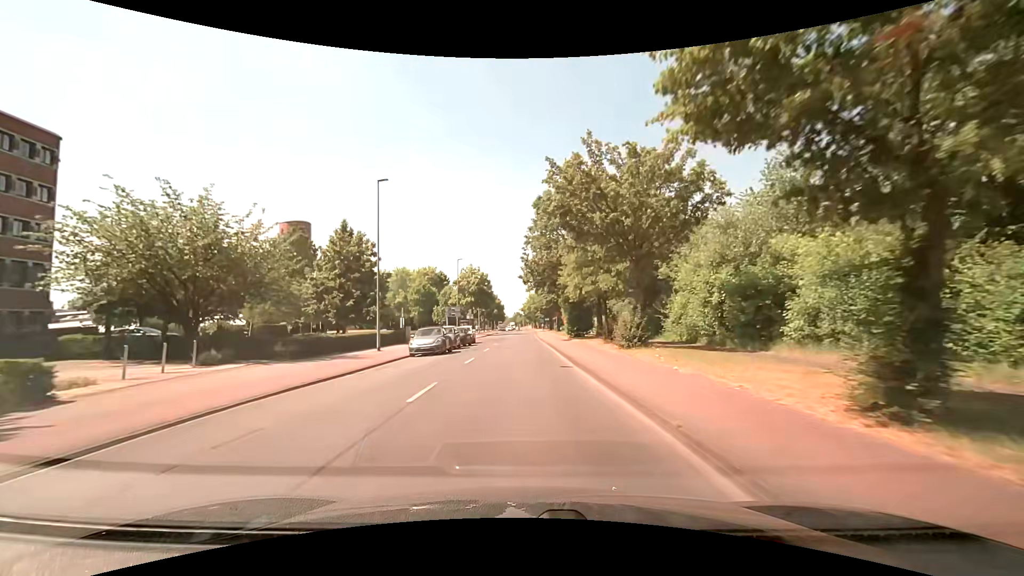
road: tertiary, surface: asphalt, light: Day
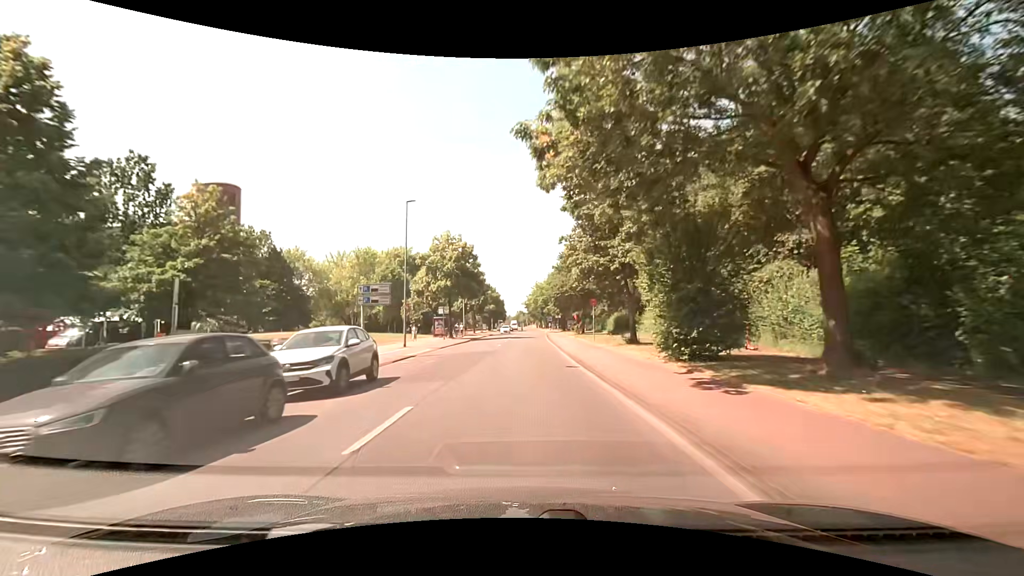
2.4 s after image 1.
(-0.1, +30.8) m; 0°
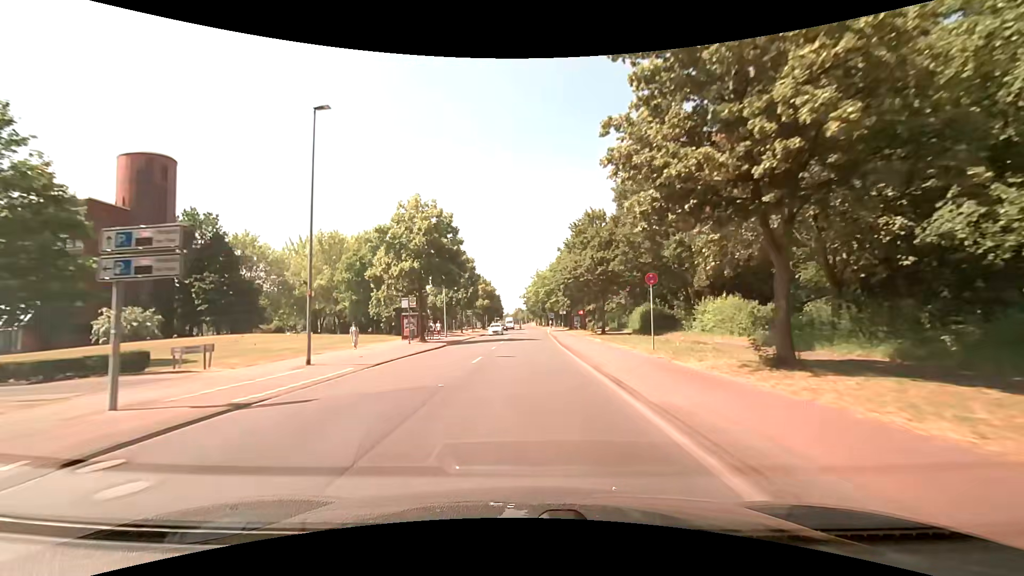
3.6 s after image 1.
(0.0, +15.4) m; +1°
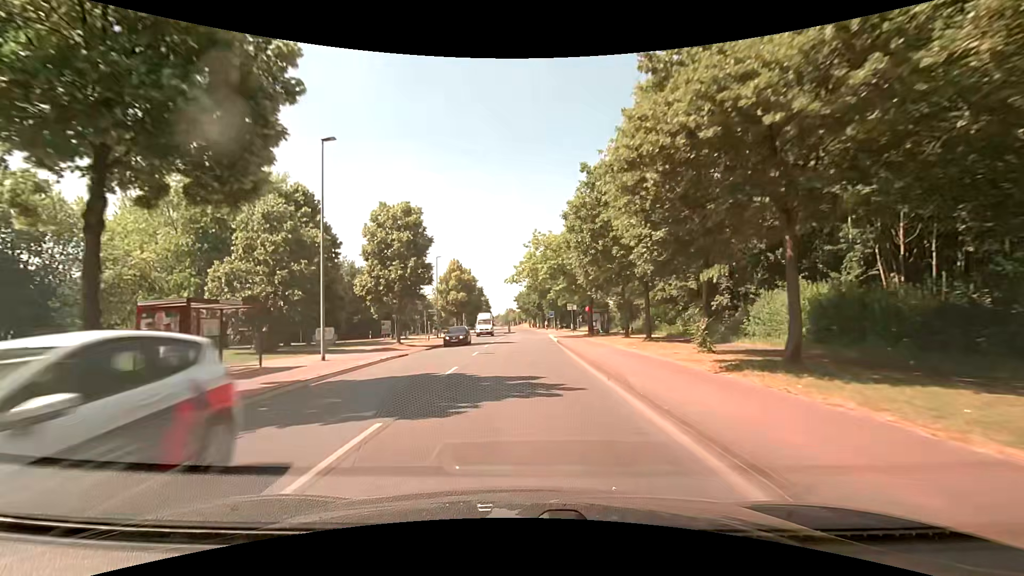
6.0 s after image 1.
(0.0, +30.8) m; 0°
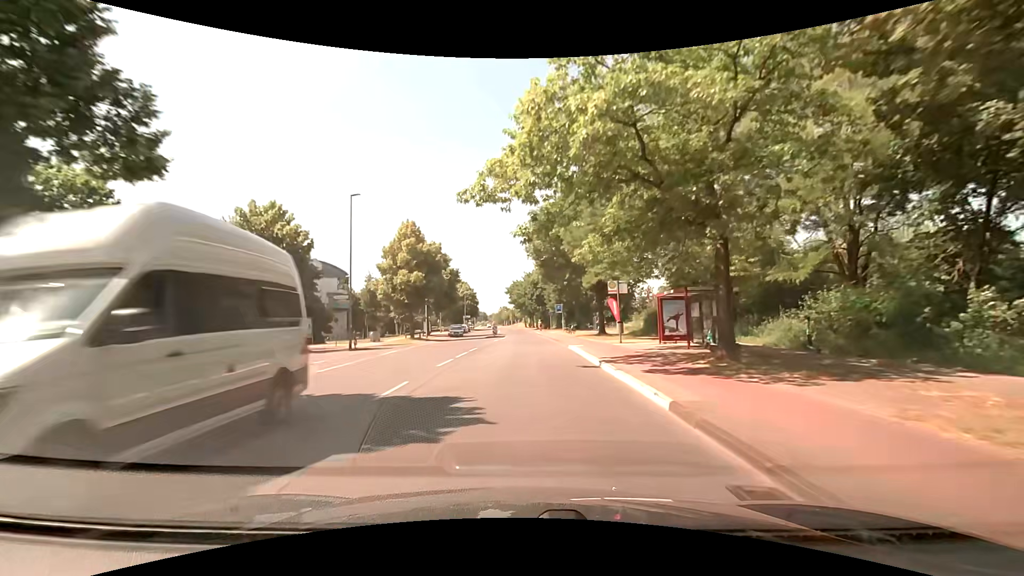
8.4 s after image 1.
(+0.1, +30.8) m; +1°
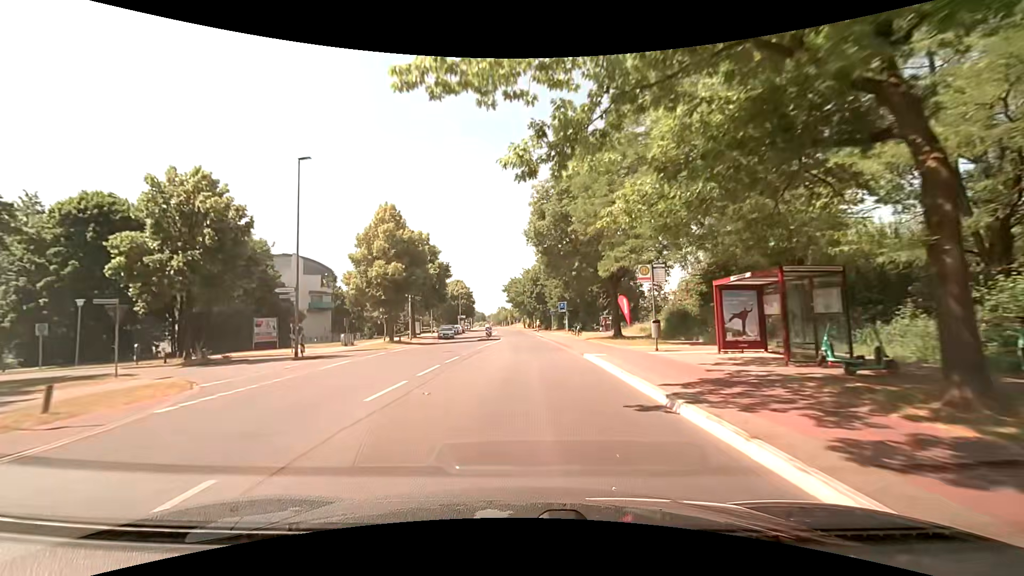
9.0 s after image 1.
(-0.1, +7.7) m; -1°
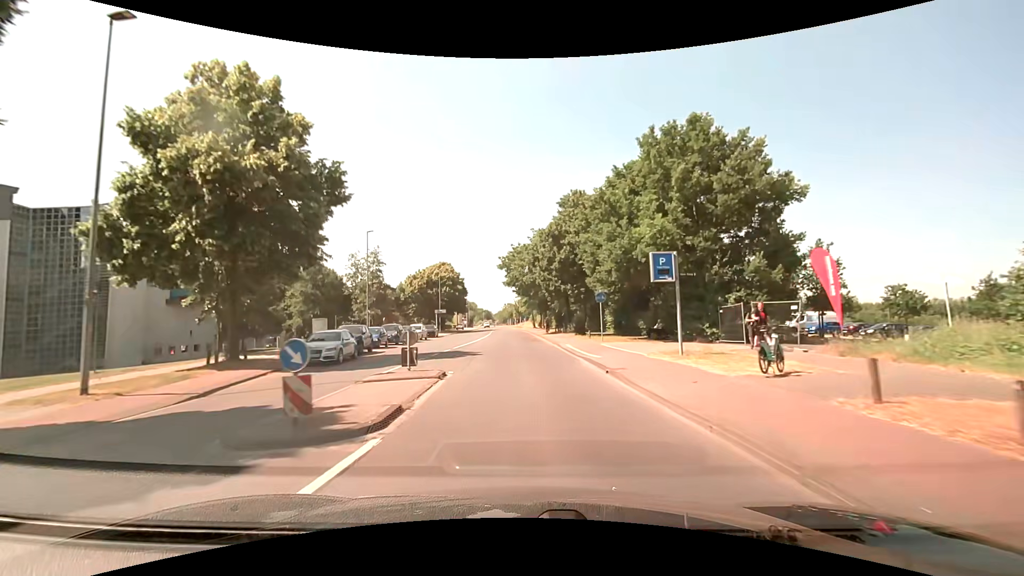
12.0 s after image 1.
(0.0, +38.3) m; -1°
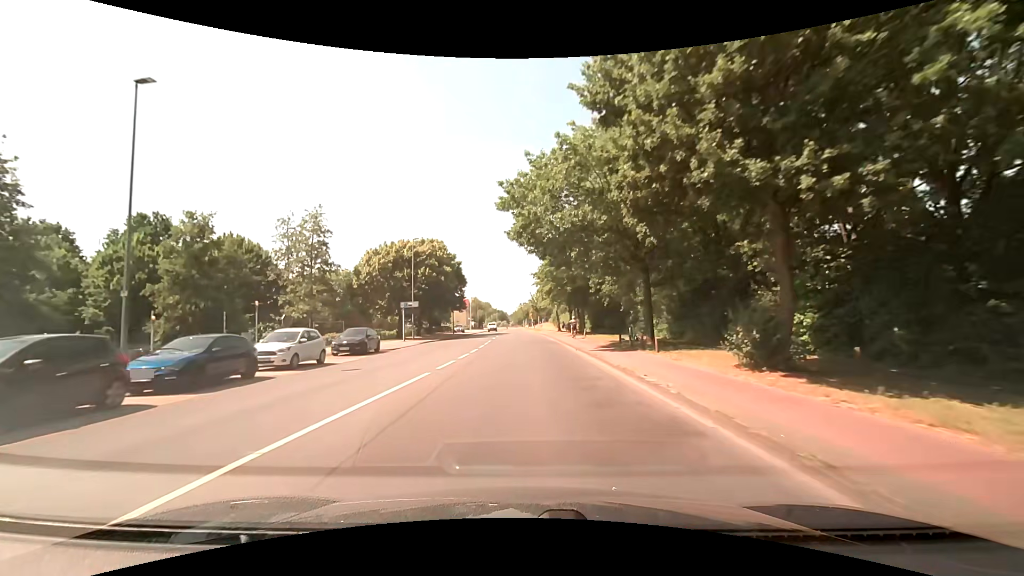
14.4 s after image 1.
(-0.6, +30.5) m; -2°
(0, +10) (0, +20) (0, +30) (0, +40) (0, +50) (0, +60) (0, +70) (-1, +80) (-1, +90) (-1, +100) m
